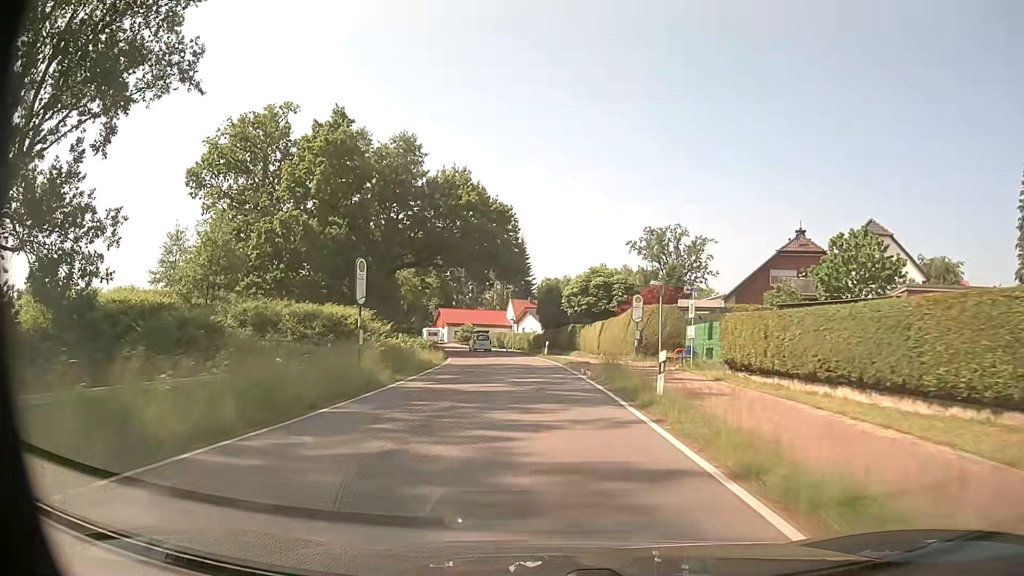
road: tertiary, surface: asphalt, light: Day
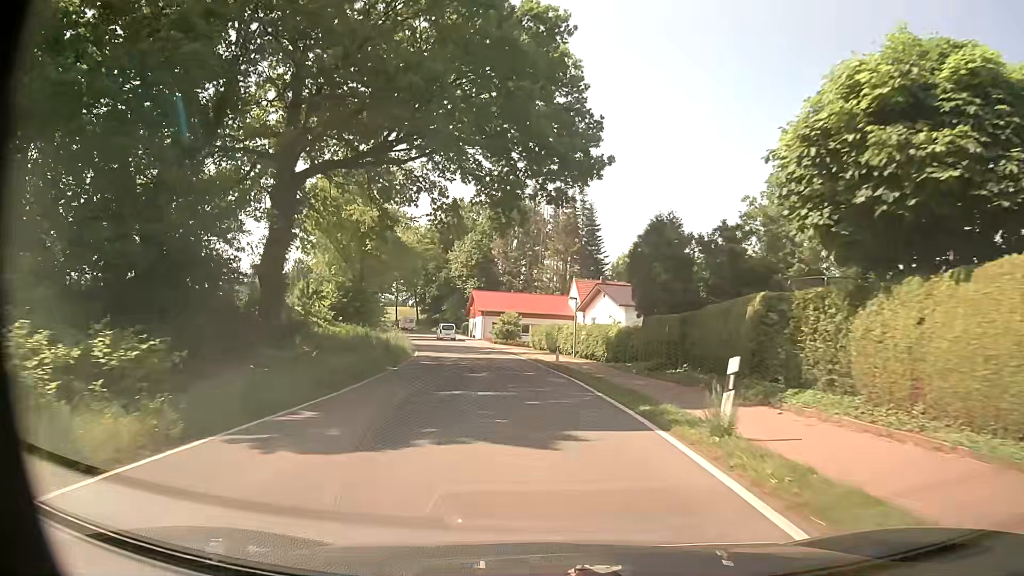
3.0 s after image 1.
(-1.1, +38.1) m; -5°
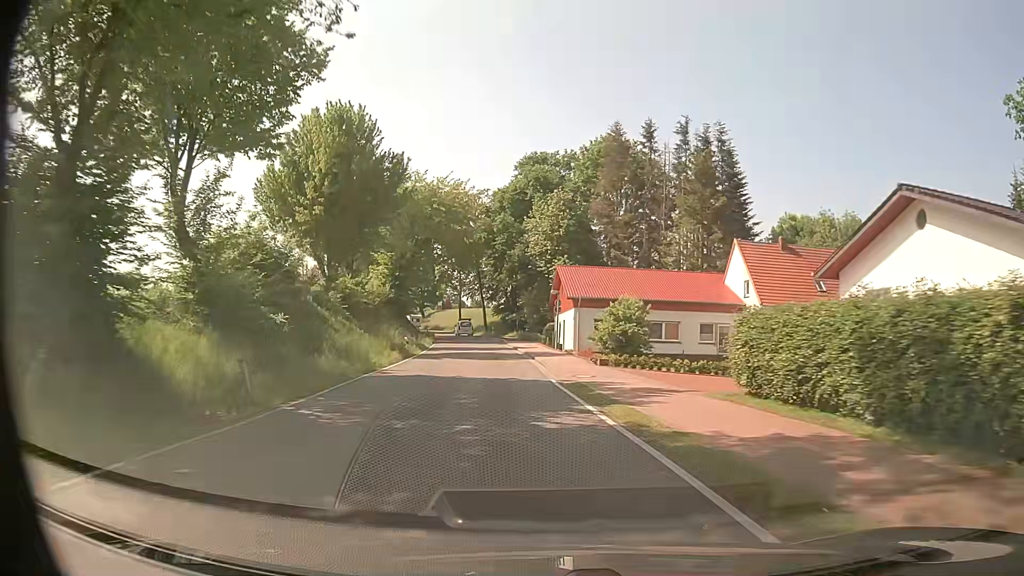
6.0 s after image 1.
(-3.1, +38.7) m; -9°
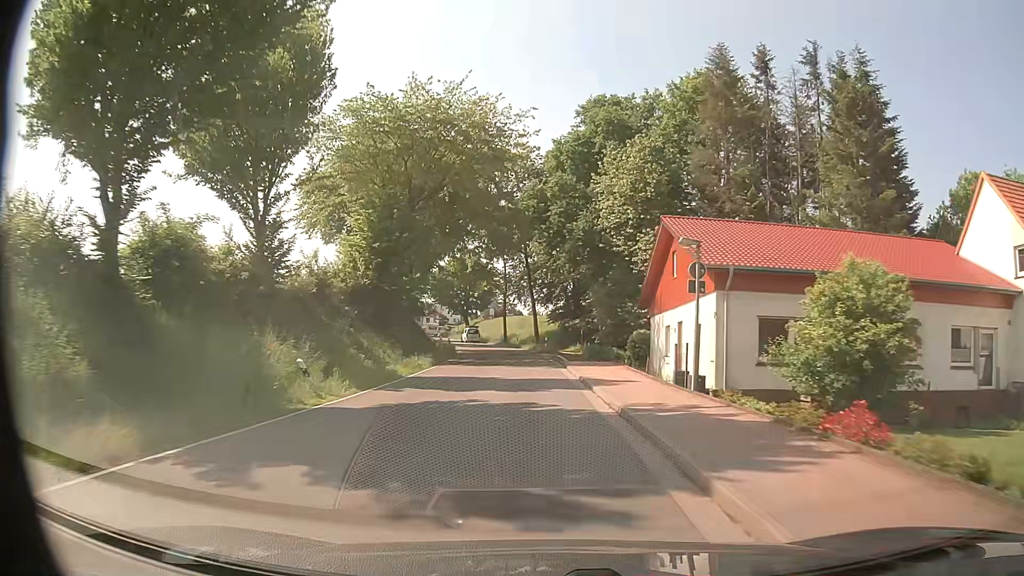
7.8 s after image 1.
(-1.3, +25.4) m; -5°
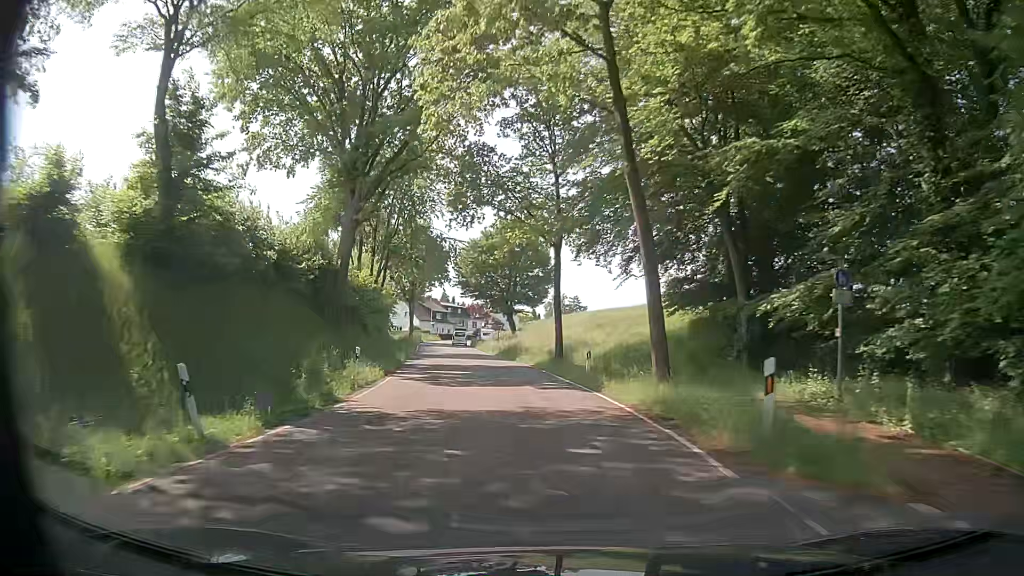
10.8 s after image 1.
(-1.8, +45.1) m; -6°
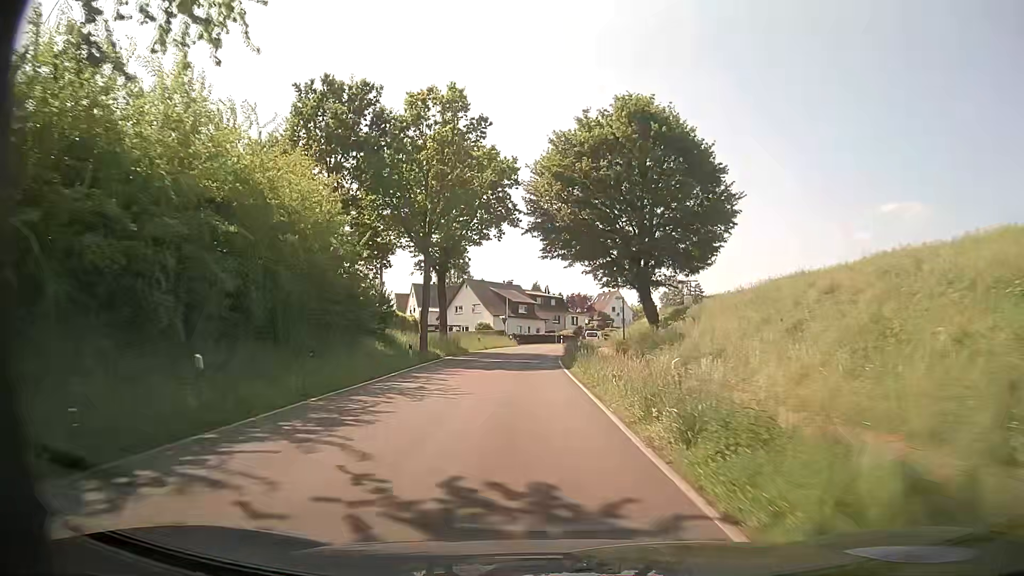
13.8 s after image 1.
(-4.6, +46.3) m; -8°
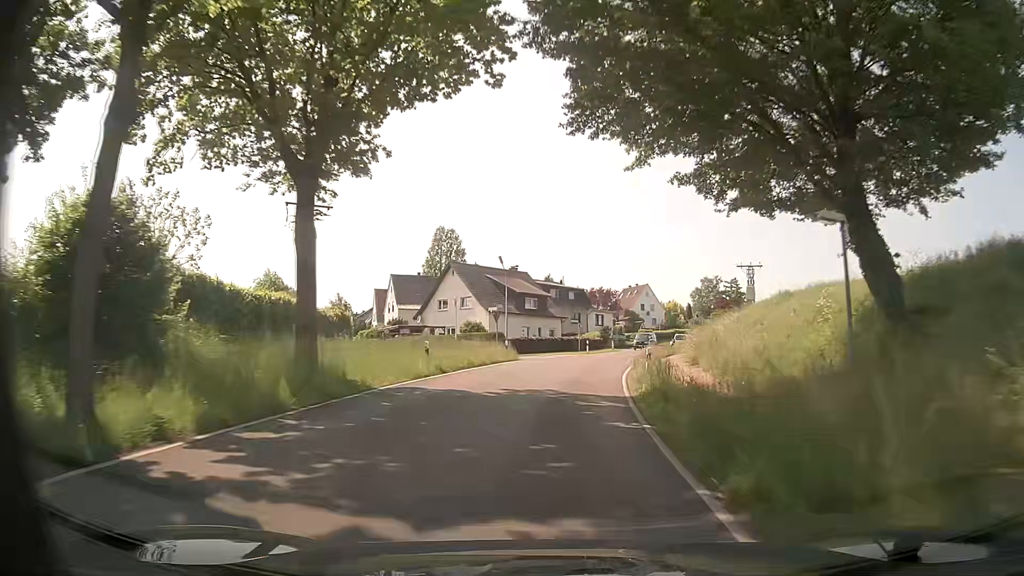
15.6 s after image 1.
(-1.0, +28.6) m; -2°
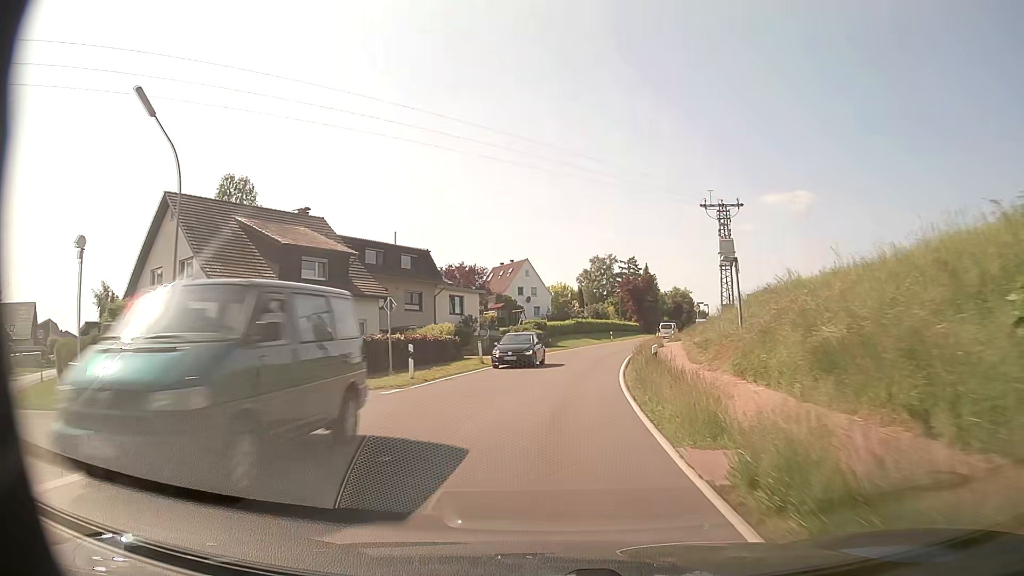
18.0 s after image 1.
(+3.3, +38.3) m; +11°
(0, +10) (+1, +20) (+2, +30) (+3, +40) (+5, +50) (+8, +59) (+10, +69) (+14, +78) (+17, +88) (+20, +97) m
